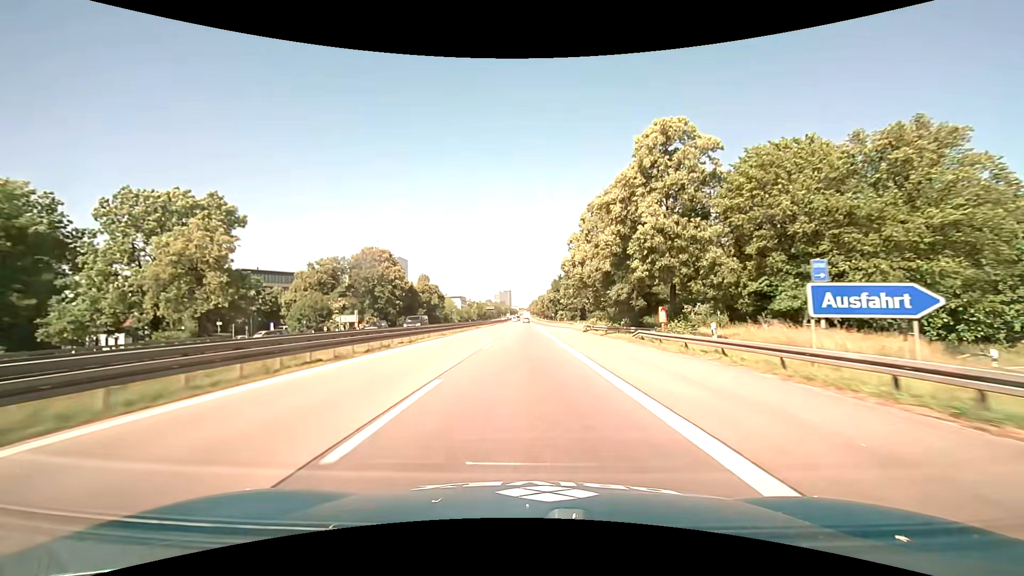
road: motorway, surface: asphalt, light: Day
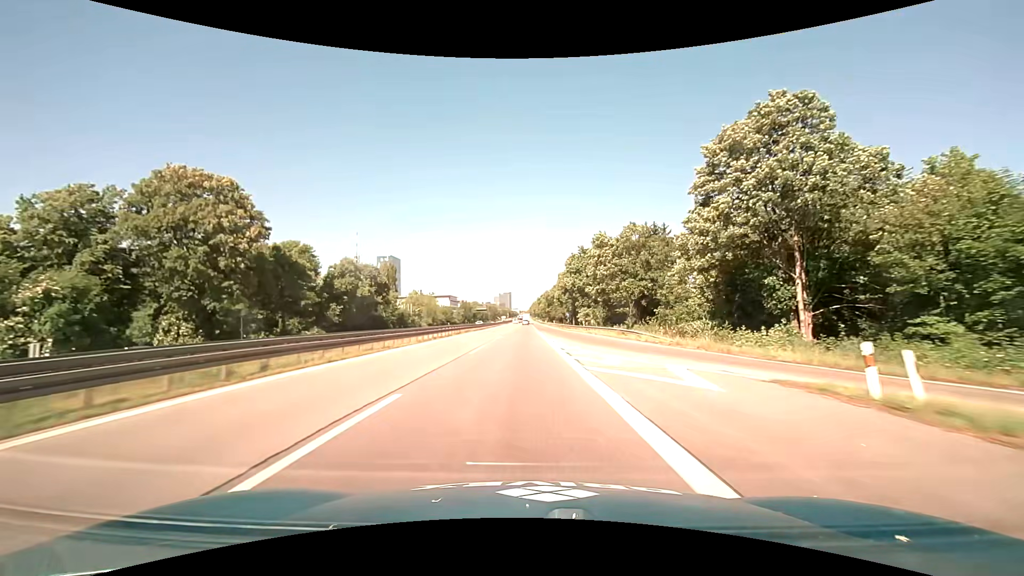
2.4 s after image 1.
(+0.2, +56.1) m; 0°
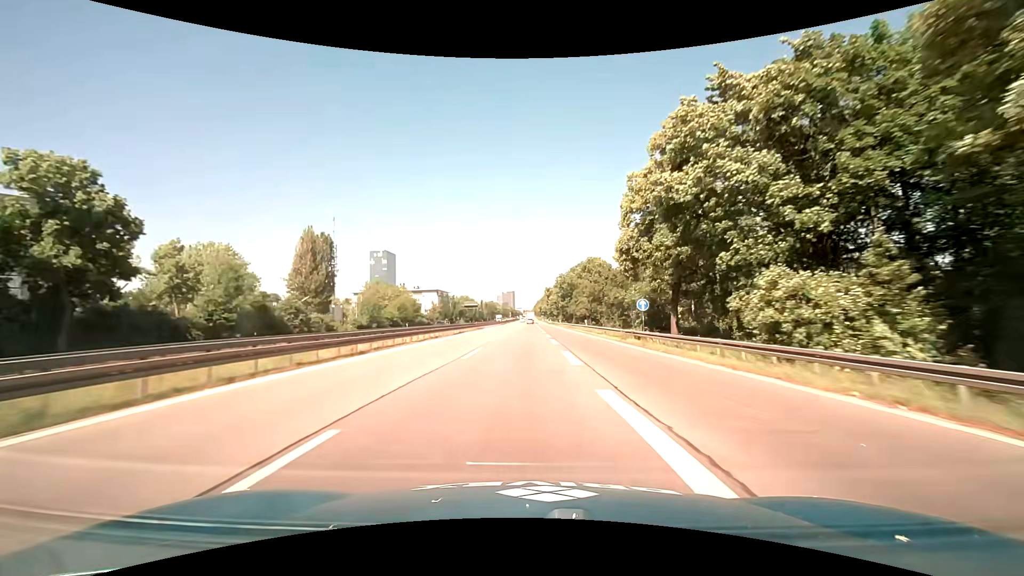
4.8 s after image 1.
(-0.1, +57.1) m; 0°
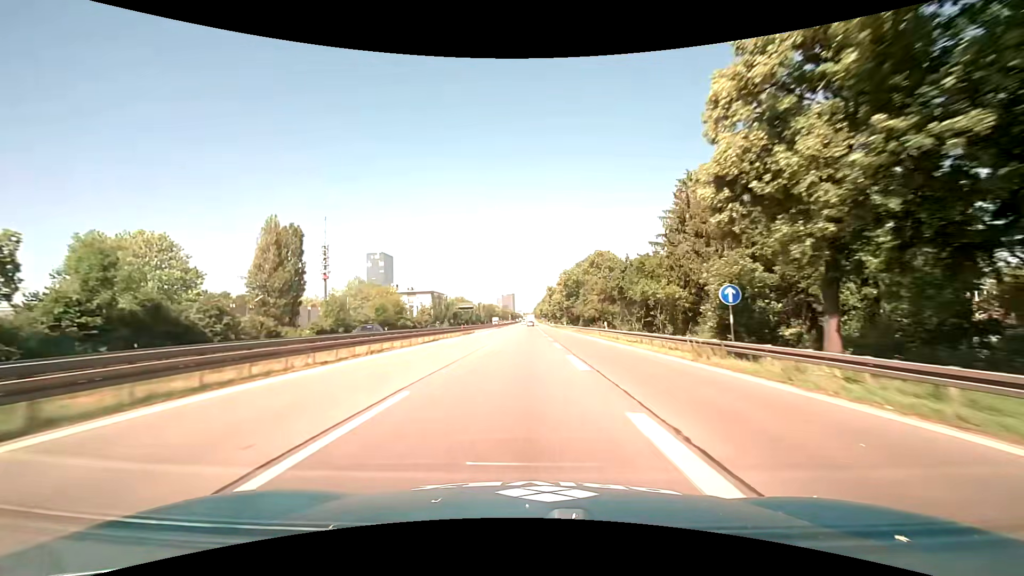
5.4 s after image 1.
(+0.1, +14.4) m; 0°
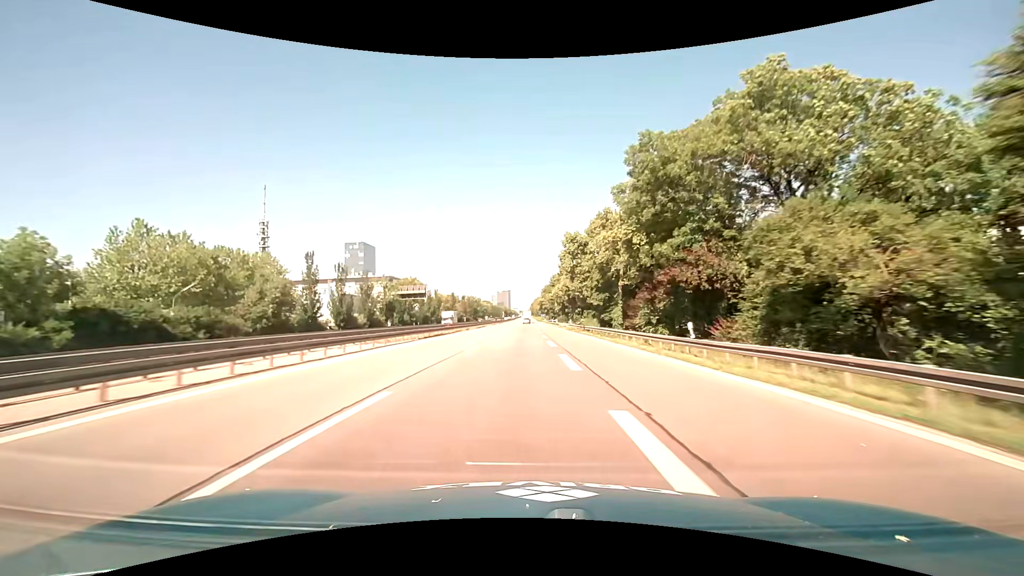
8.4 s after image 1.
(+0.6, +72.5) m; 0°
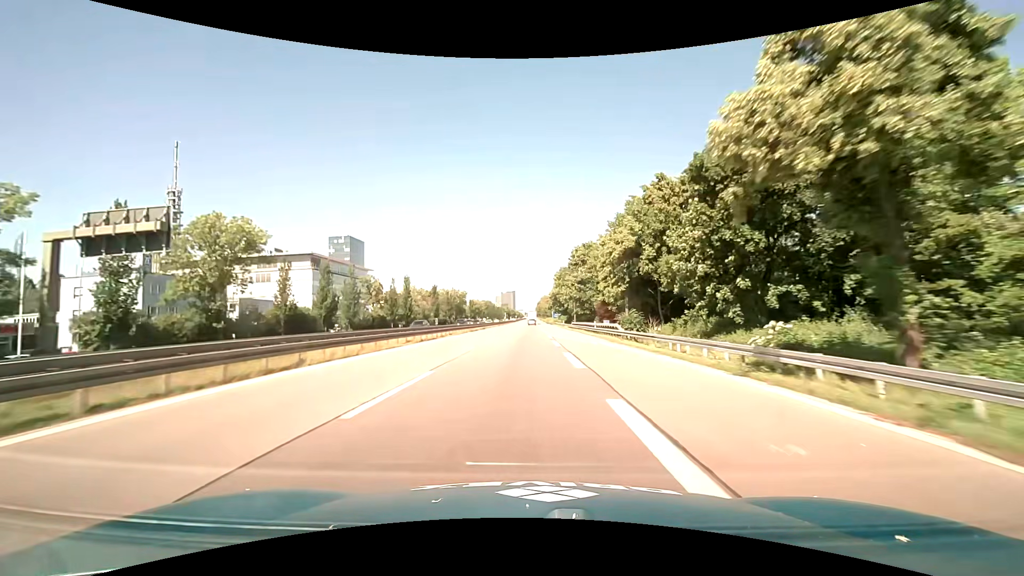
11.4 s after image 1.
(-0.1, +70.7) m; 0°
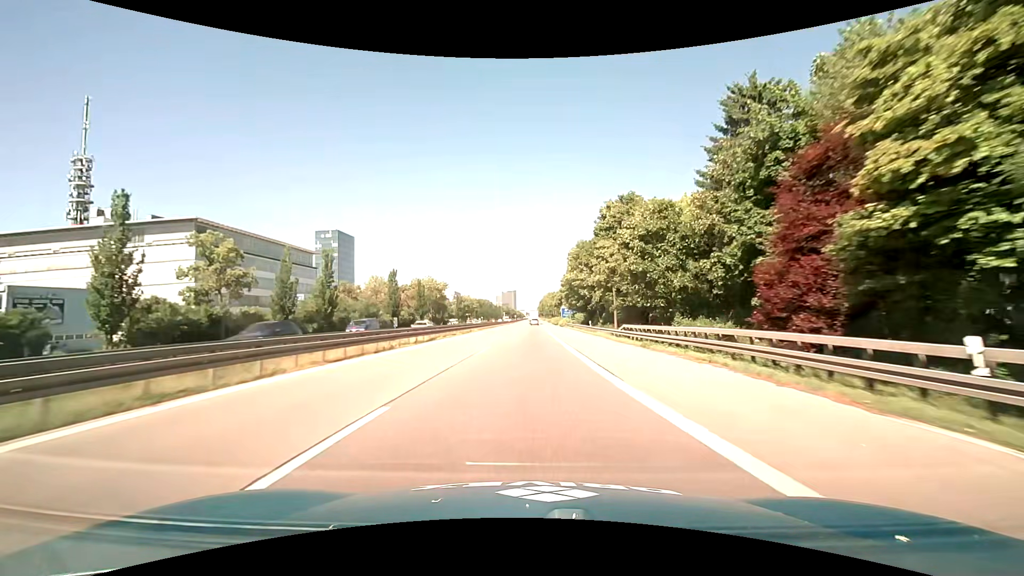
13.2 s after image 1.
(-0.2, +41.2) m; 0°
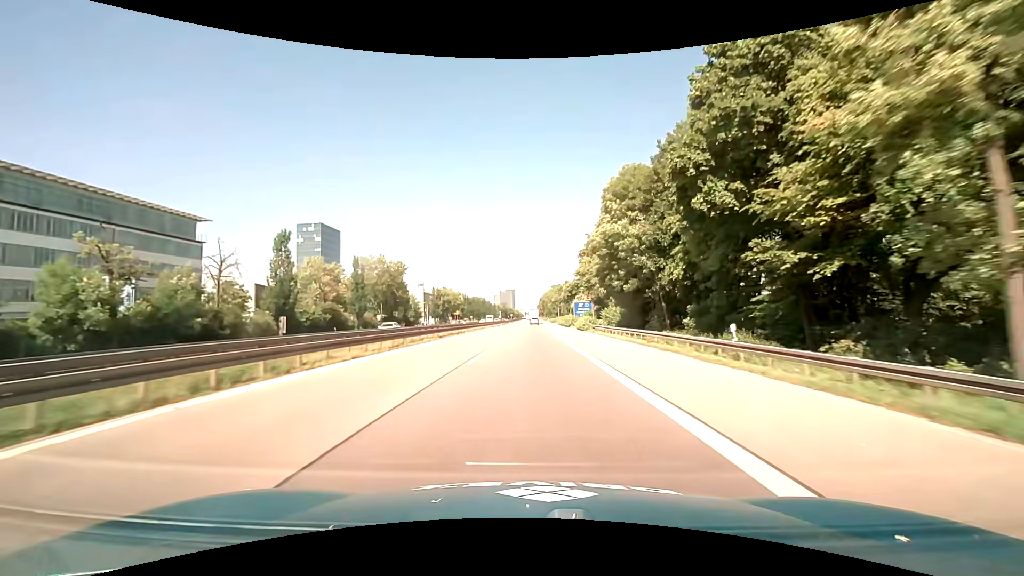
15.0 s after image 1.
(+0.1, +40.5) m; 0°
(0, +10) (0, +20) (0, +30) (0, +40) (0, +50) (0, +60) (0, +70) (+1, +80) (+1, +90) (+1, +100) m
